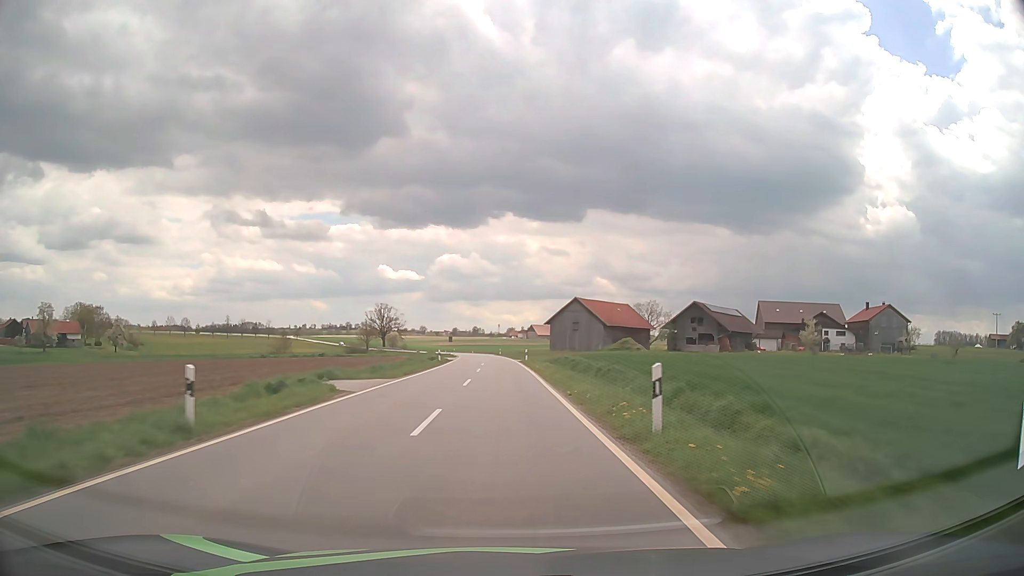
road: tertiary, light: Day
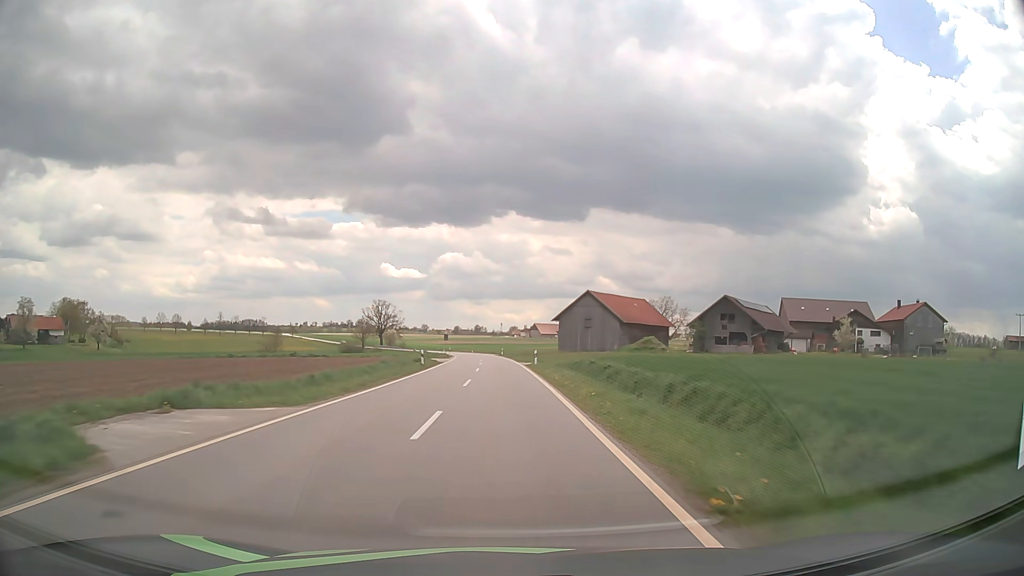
(0.0, +12.6) m; 0°
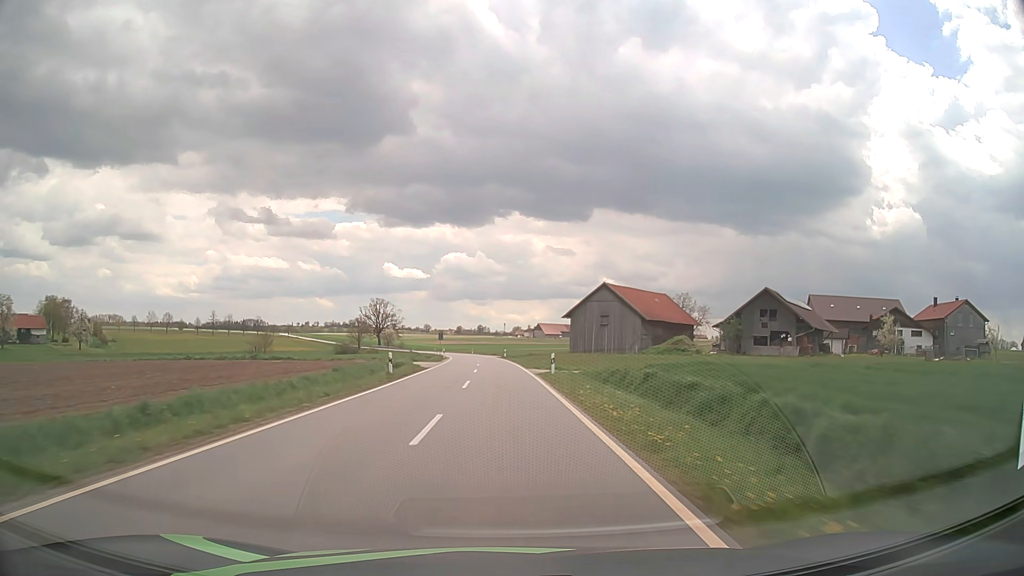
(0.0, +12.6) m; 0°
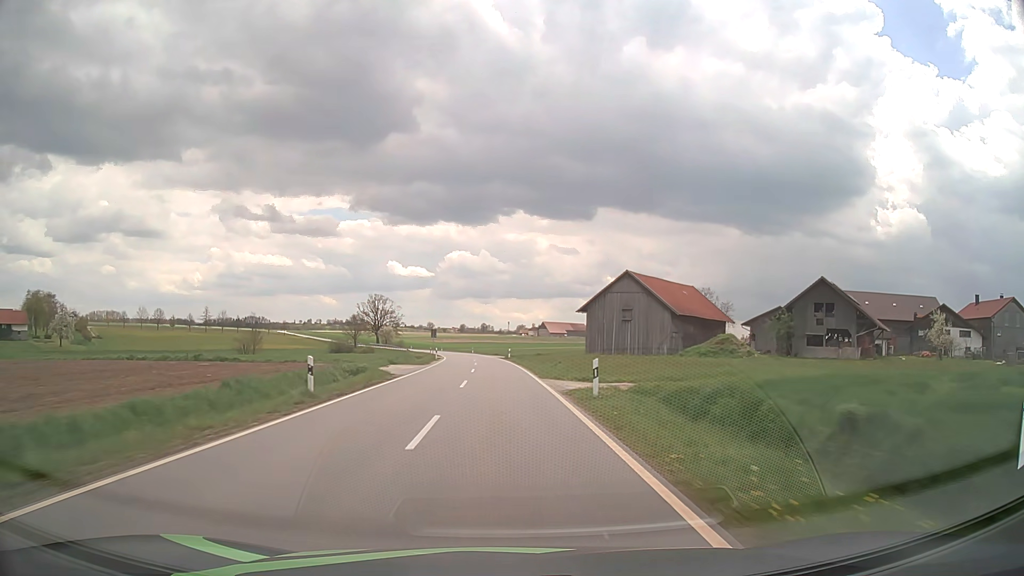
(0.0, +12.6) m; 0°
